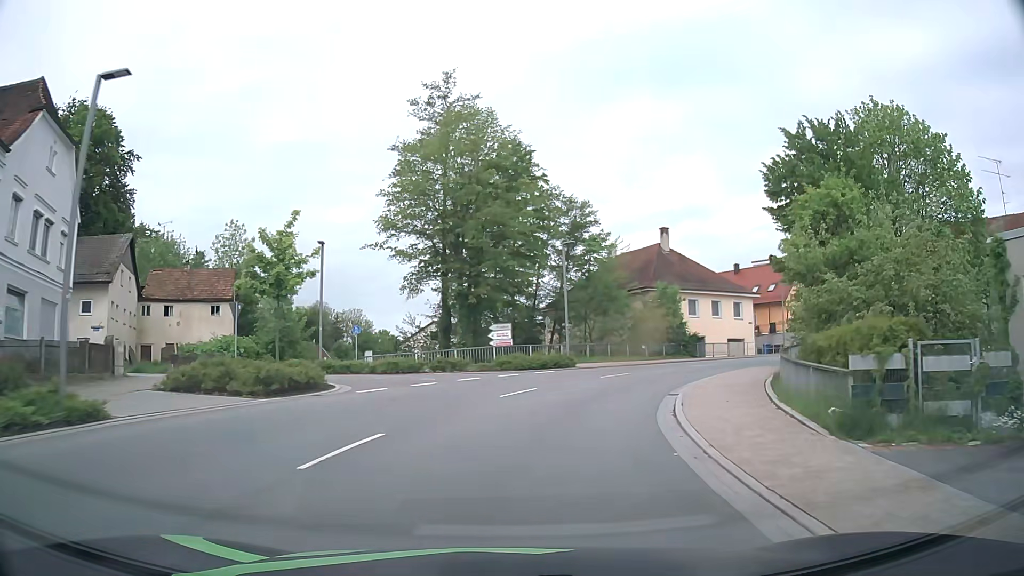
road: primary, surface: asphalt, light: Day
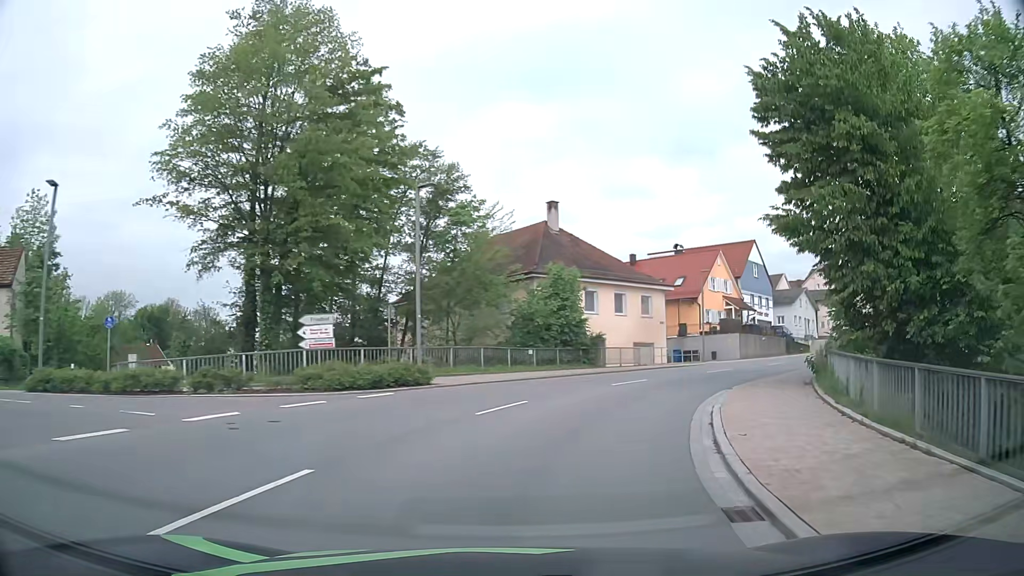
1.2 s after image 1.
(+1.1, +12.6) m; +11°
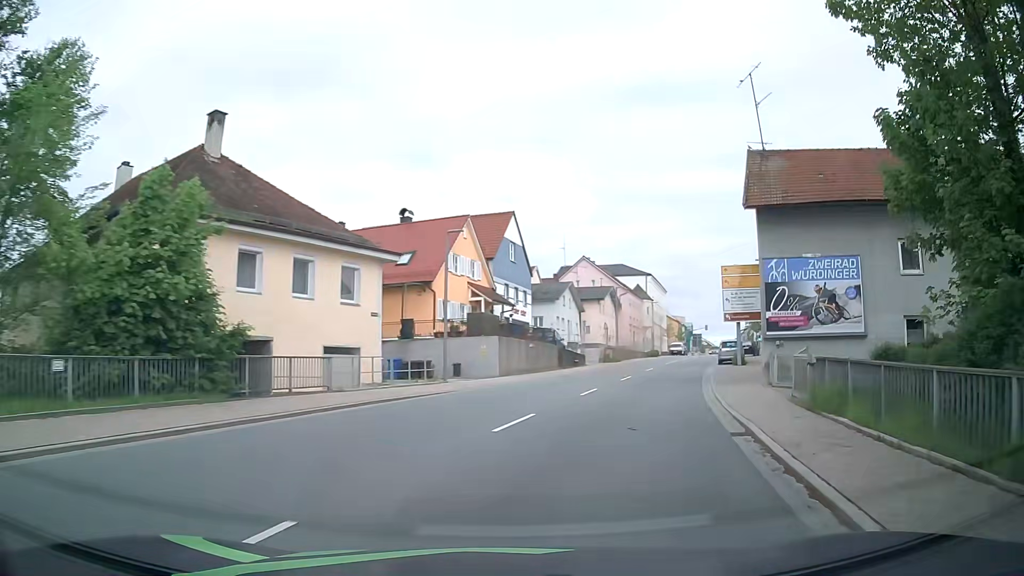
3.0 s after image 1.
(+3.7, +18.1) m; +24°
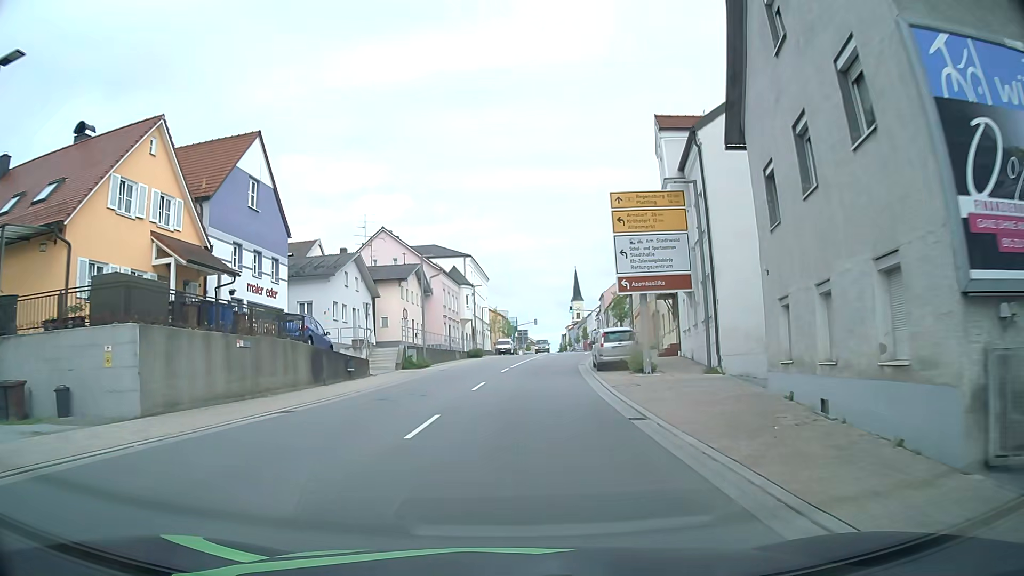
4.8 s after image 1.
(+3.4, +18.5) m; +16°
